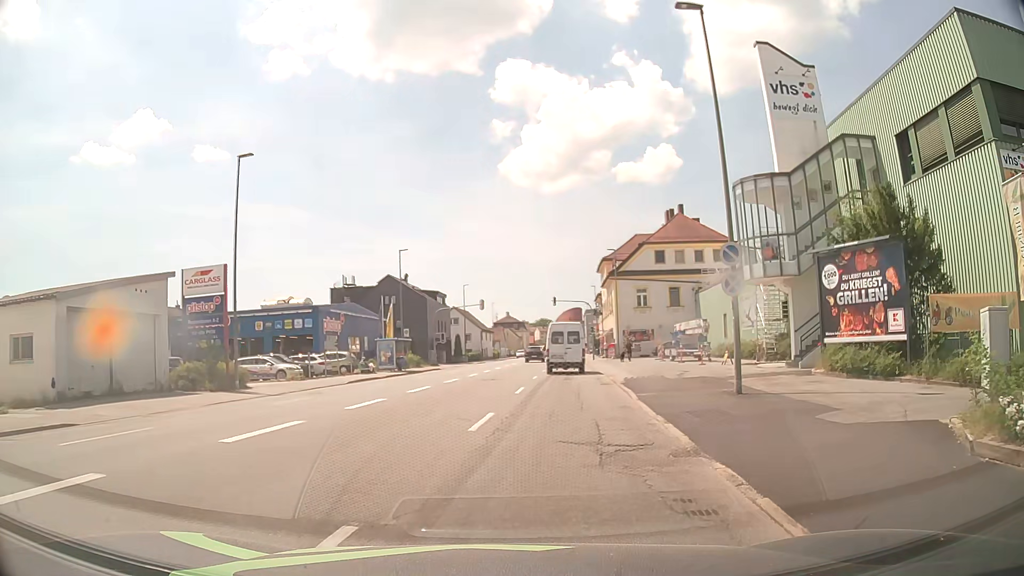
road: tertiary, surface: asphalt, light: Day
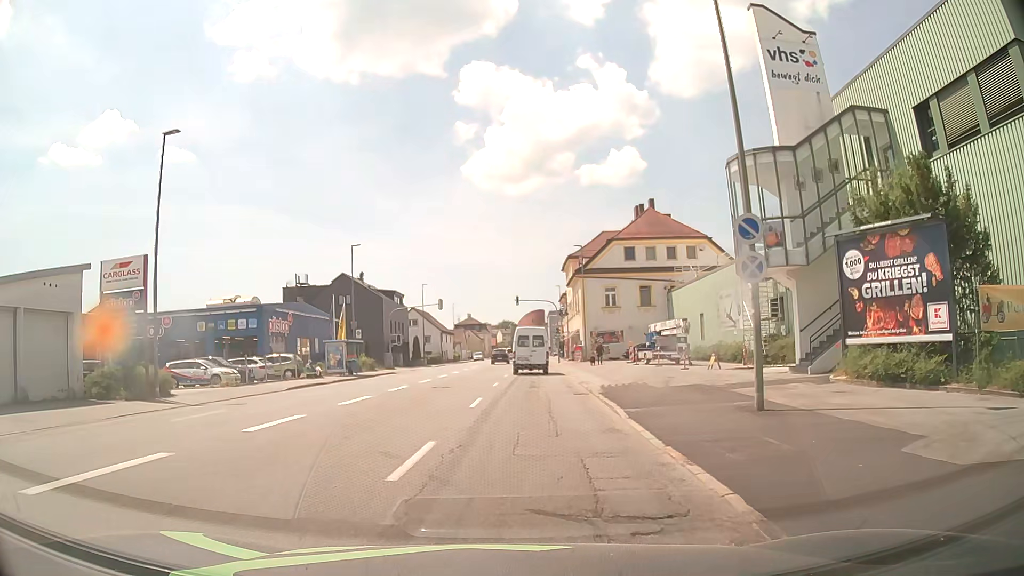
(+0.1, +4.1) m; +2°
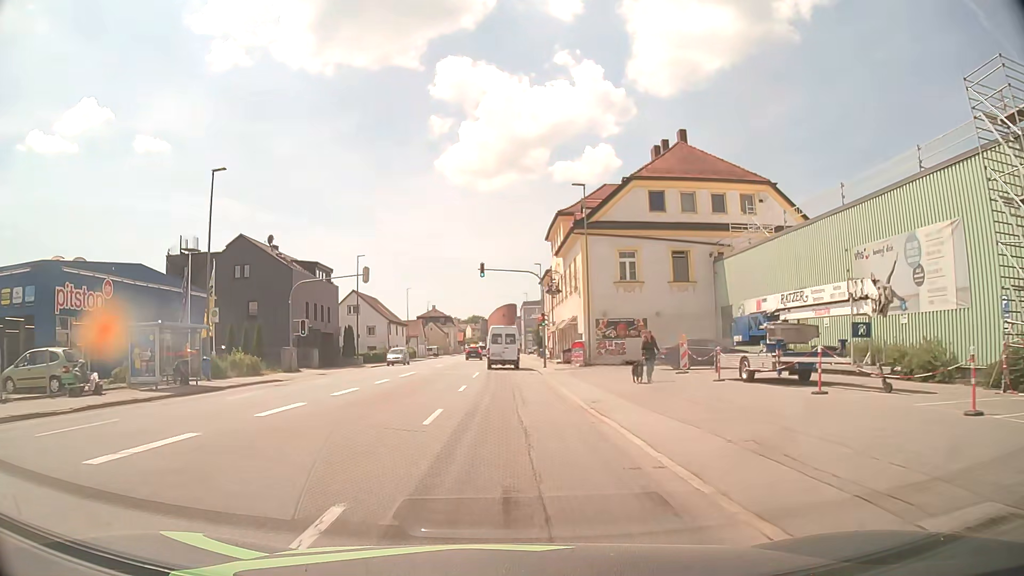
(+0.9, +22.9) m; +3°
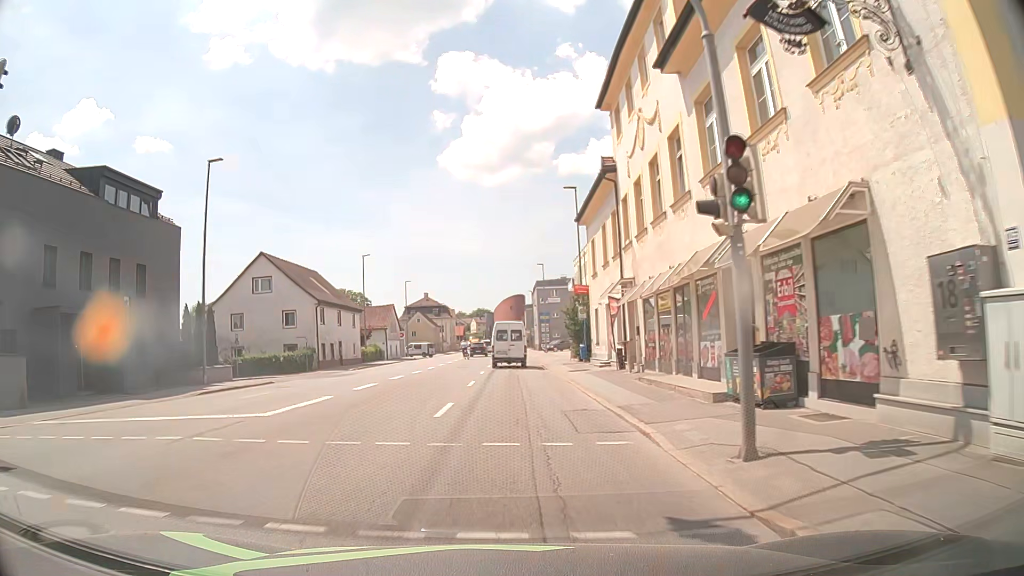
(-0.2, +34.3) m; 0°
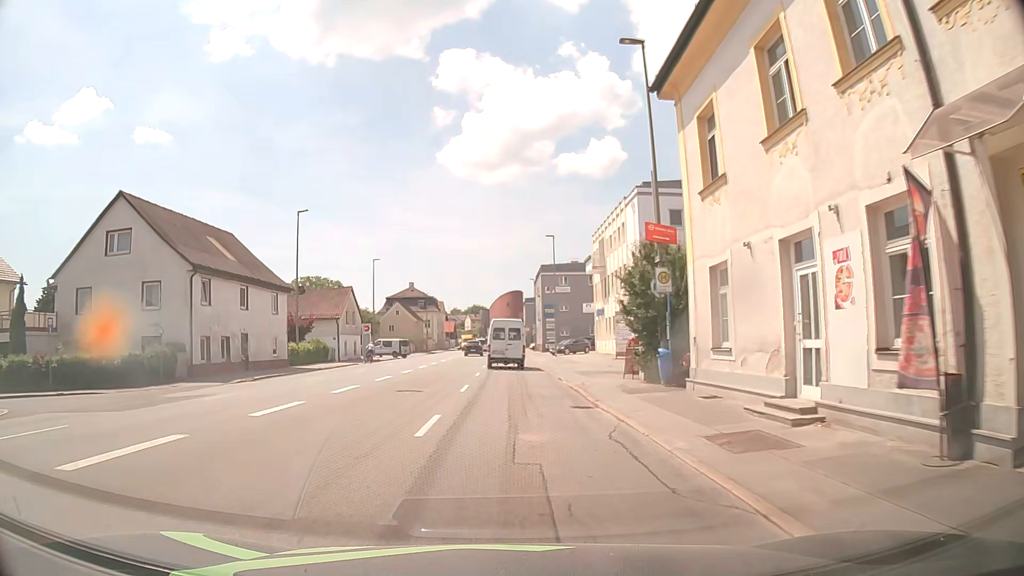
(-0.2, +20.7) m; 0°
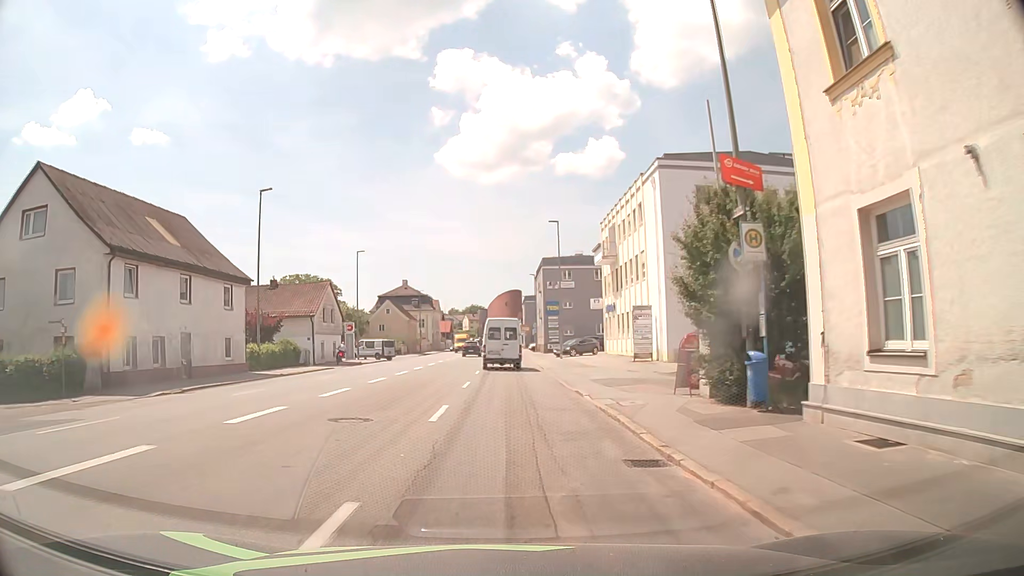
(0.0, +7.0) m; 0°
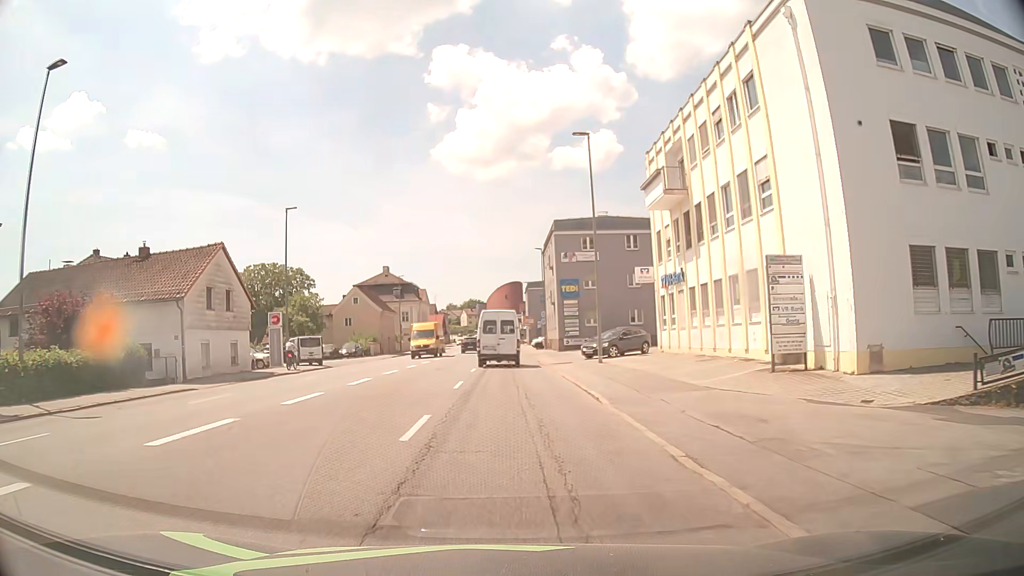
(+0.1, +20.7) m; 0°
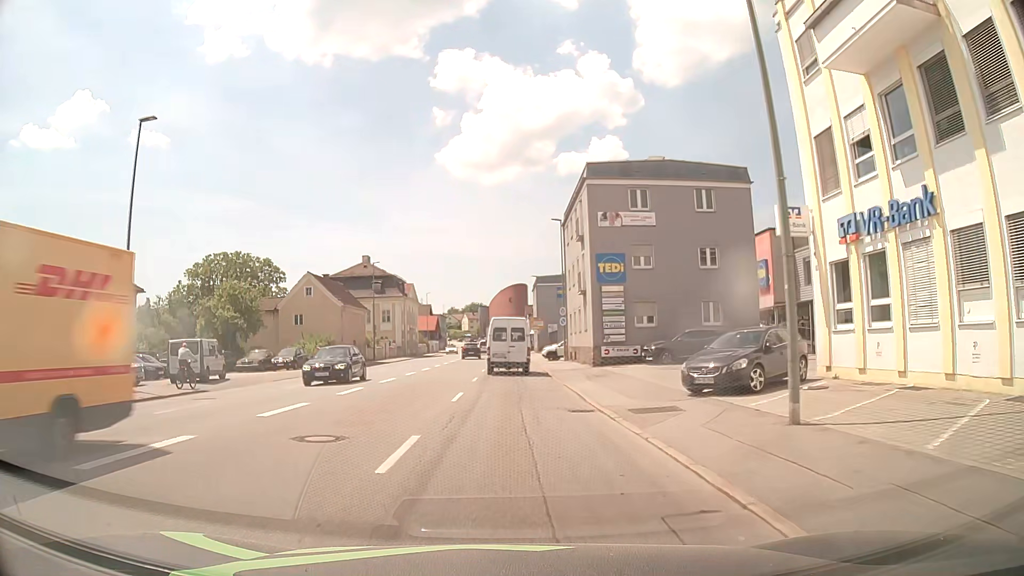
(-0.2, +19.9) m; -1°
(0, +10) (0, +20) (0, +30) (0, +40) (0, +50) (0, +60) (0, +70) (0, +80) (0, +90) (0, +100) m
